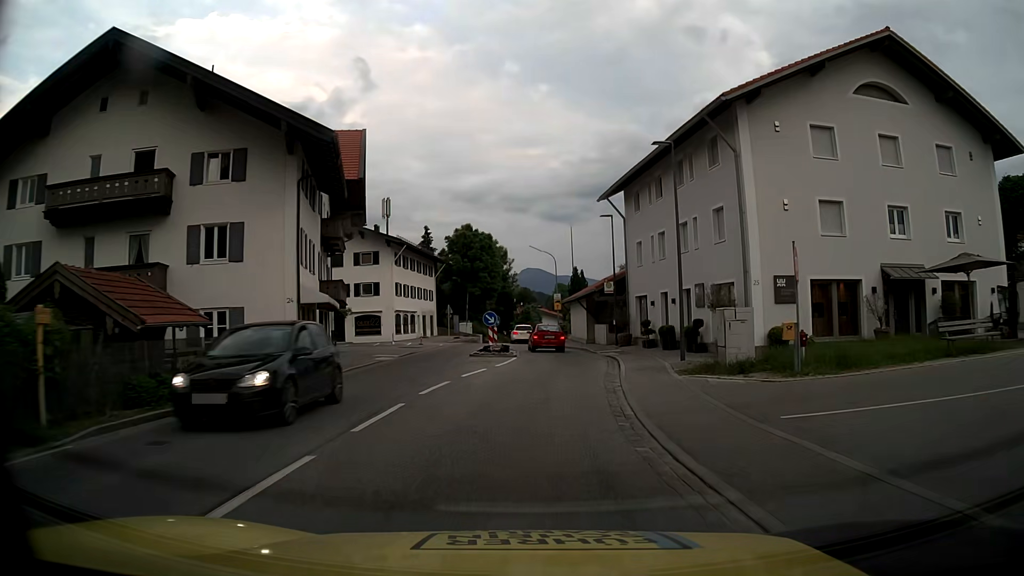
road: primary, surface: asphalt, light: Day
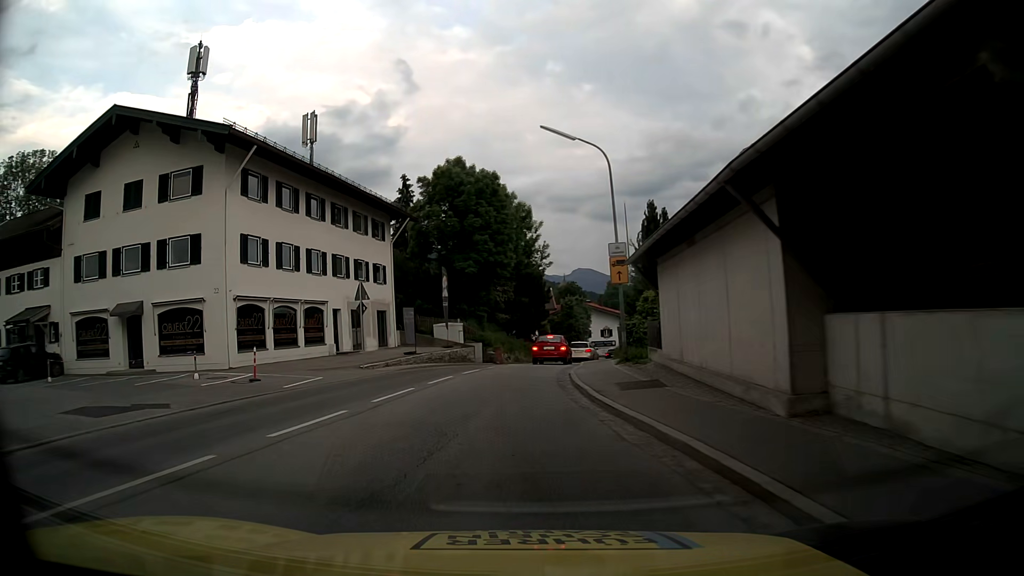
(+1.4, +35.7) m; -3°
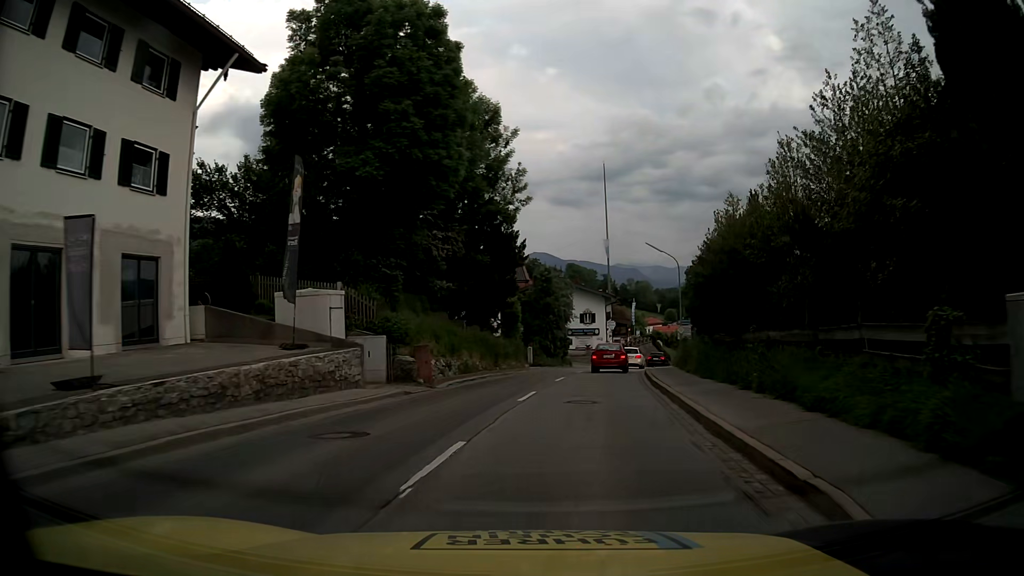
(-0.8, +25.6) m; +3°
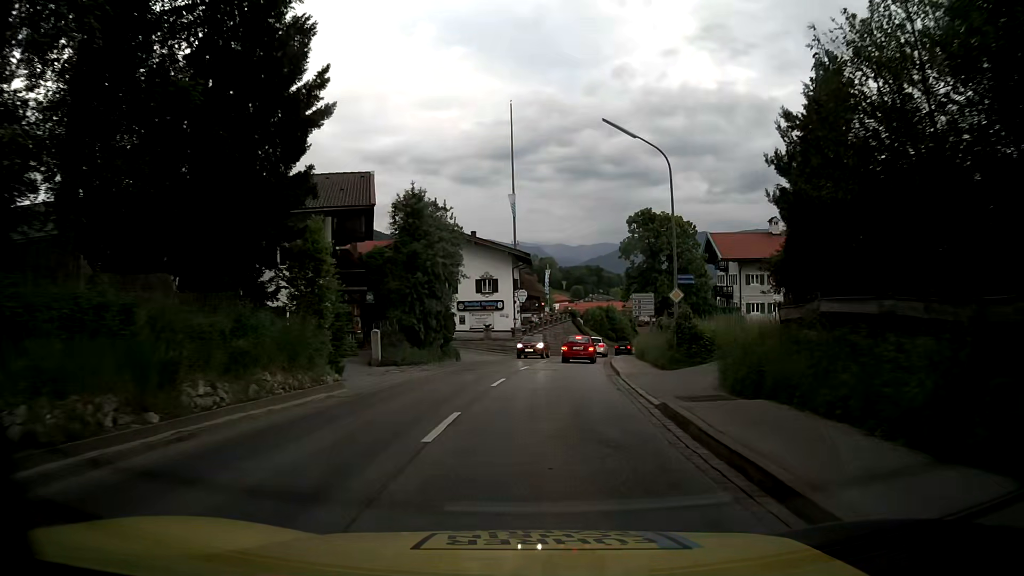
(+2.1, +24.0) m; +8°
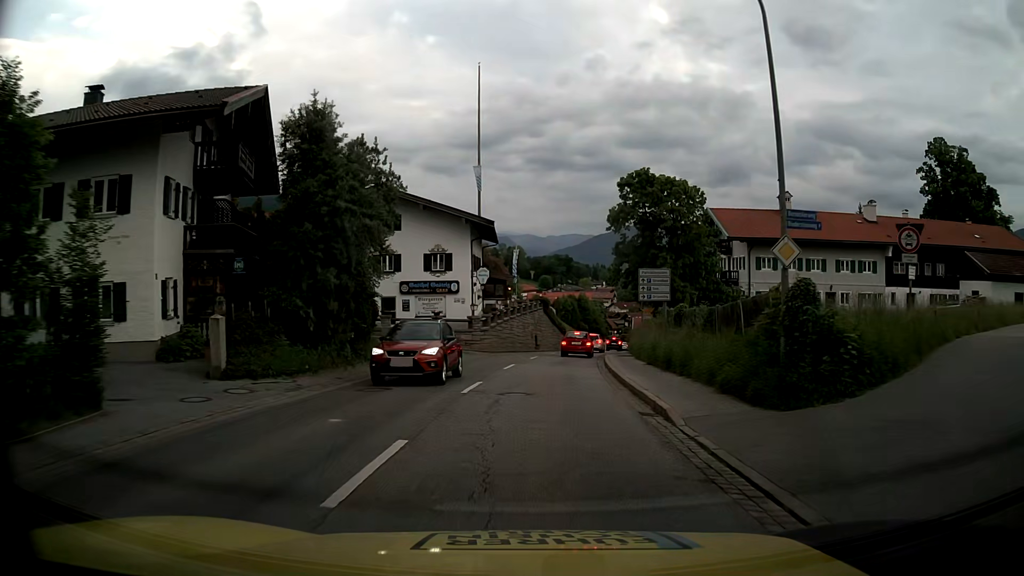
(+0.4, +12.2) m; +3°
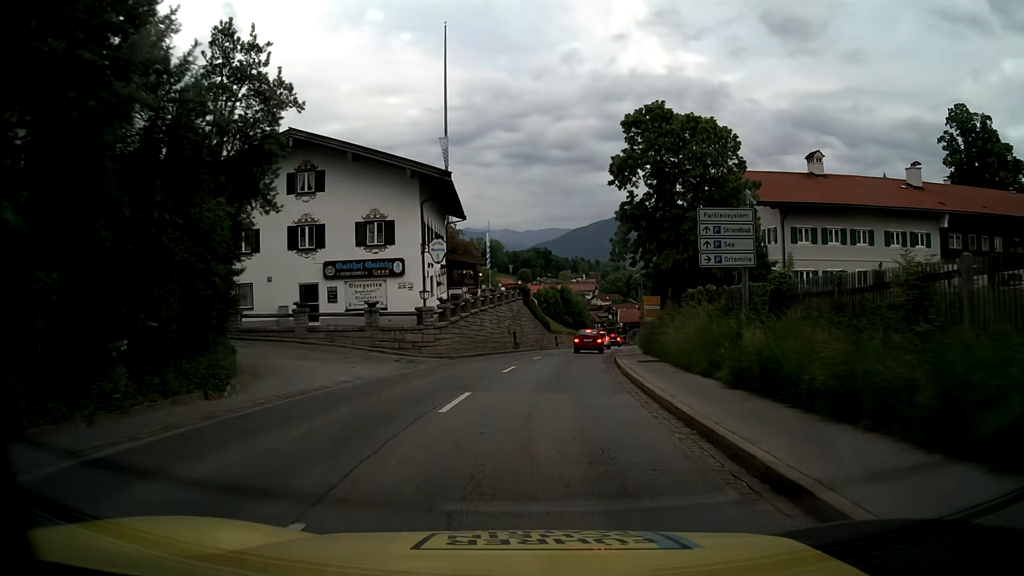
(+0.2, +12.5) m; +2°
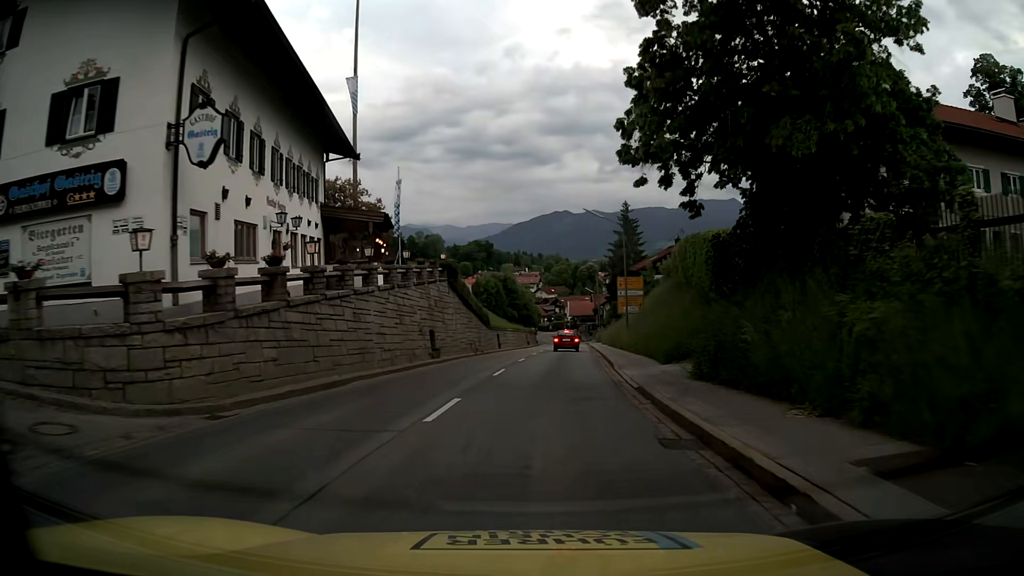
(+0.7, +19.4) m; +5°
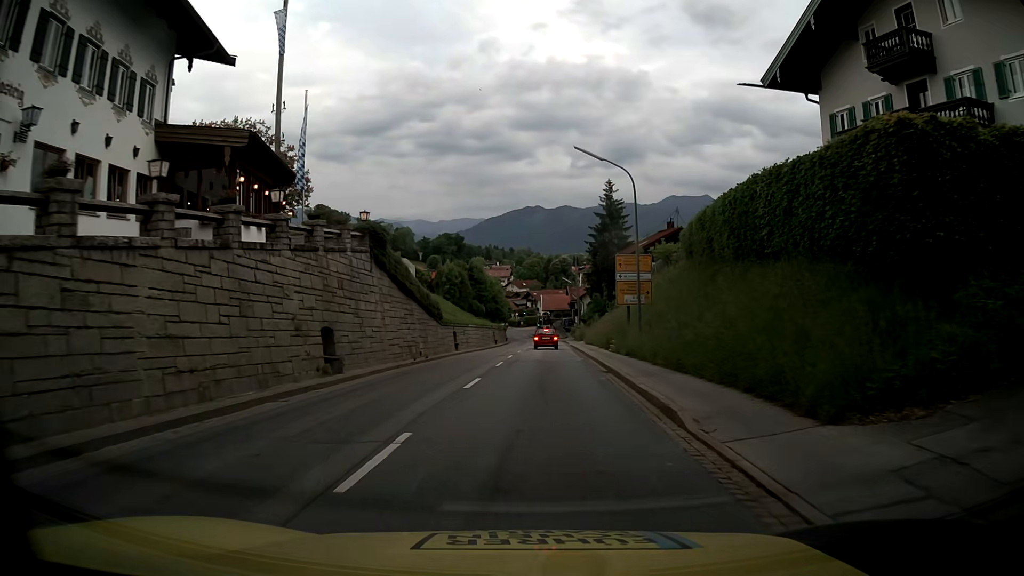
(+0.3, +13.5) m; +3°
(0, +10) (0, +20) (+1, +30) (+1, +40) (+1, +50) (+2, +60) (+2, +70) (+2, +80) (+2, +90) (+3, +100) m
